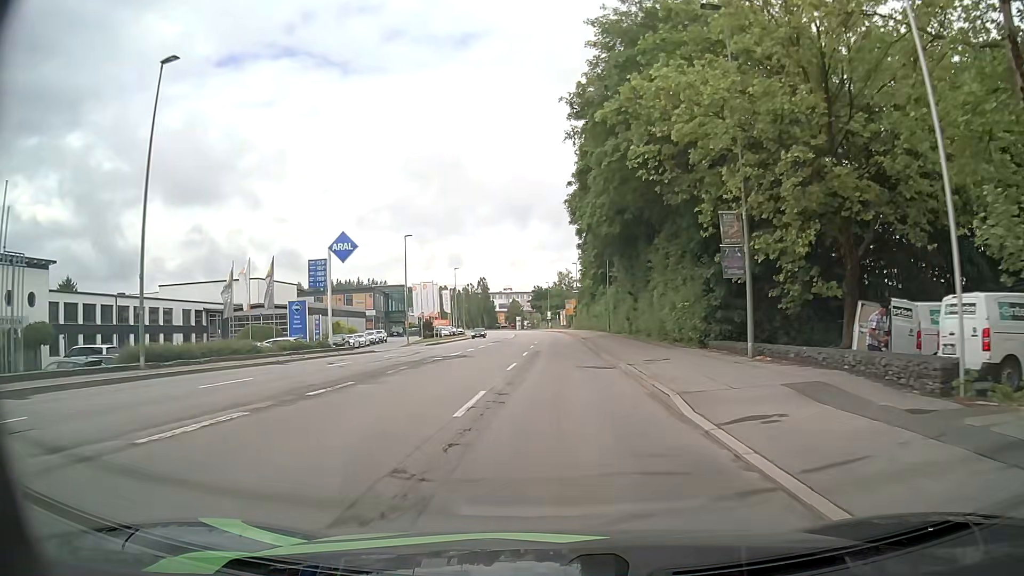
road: tertiary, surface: asphalt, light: Day
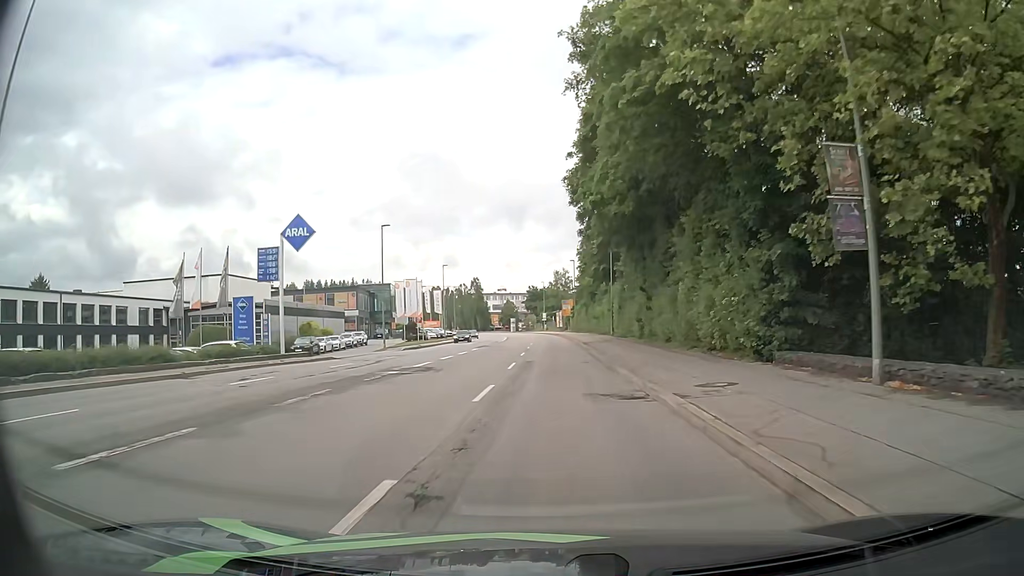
(+0.1, +7.6) m; +1°
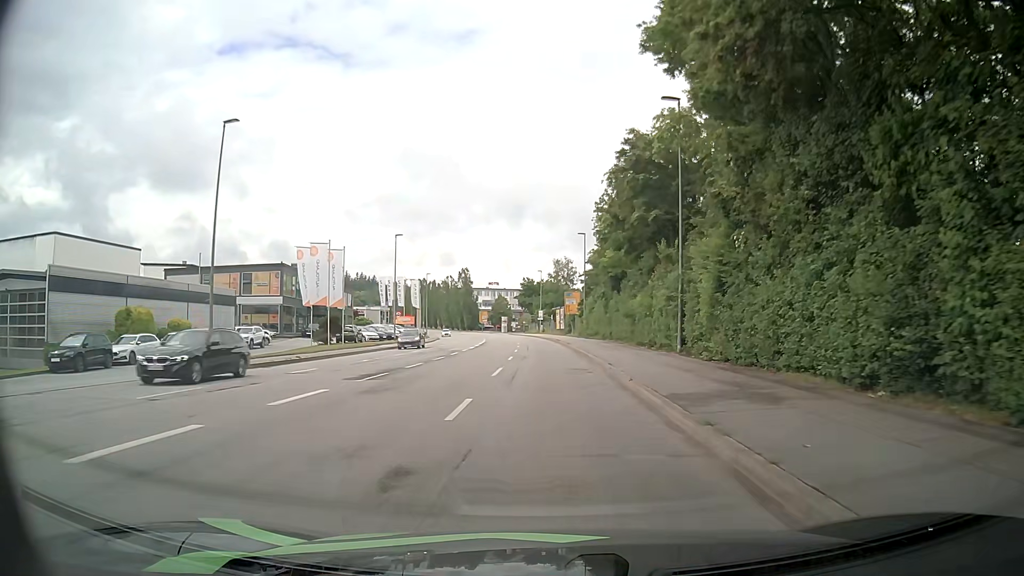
(+0.2, +29.7) m; 0°
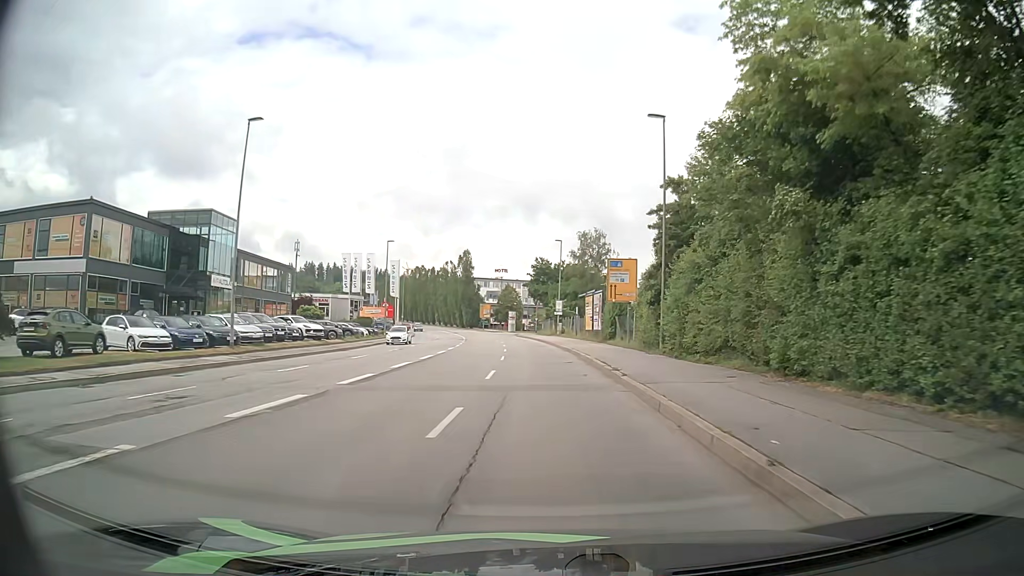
(-0.5, +37.9) m; -1°
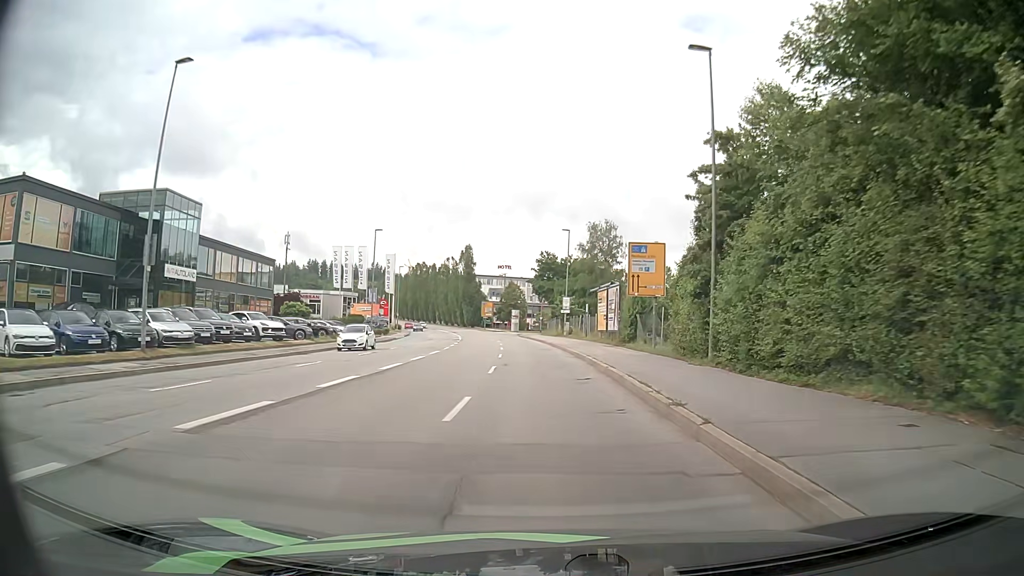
(-0.1, +7.7) m; -1°
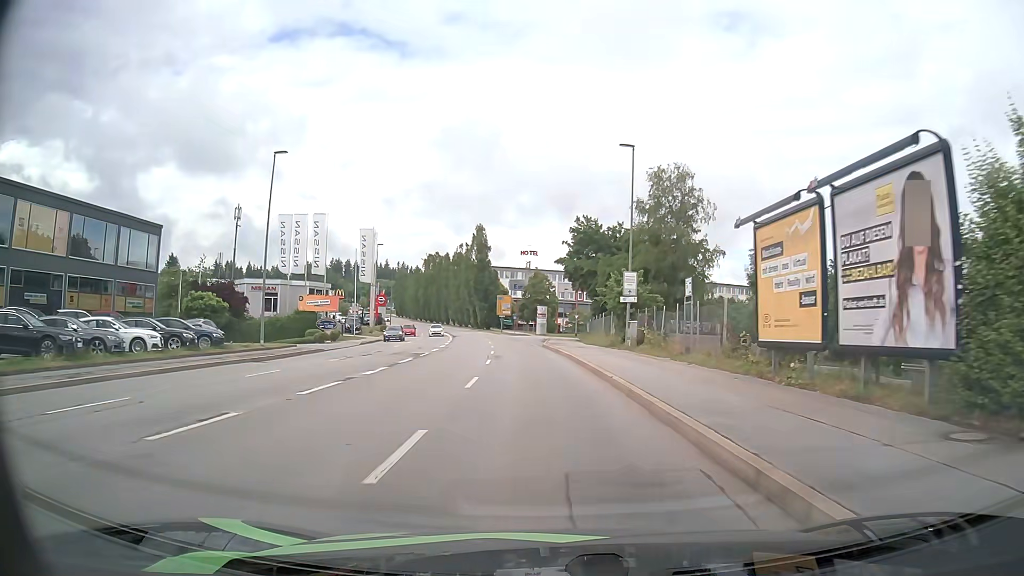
(-0.3, +31.2) m; -2°
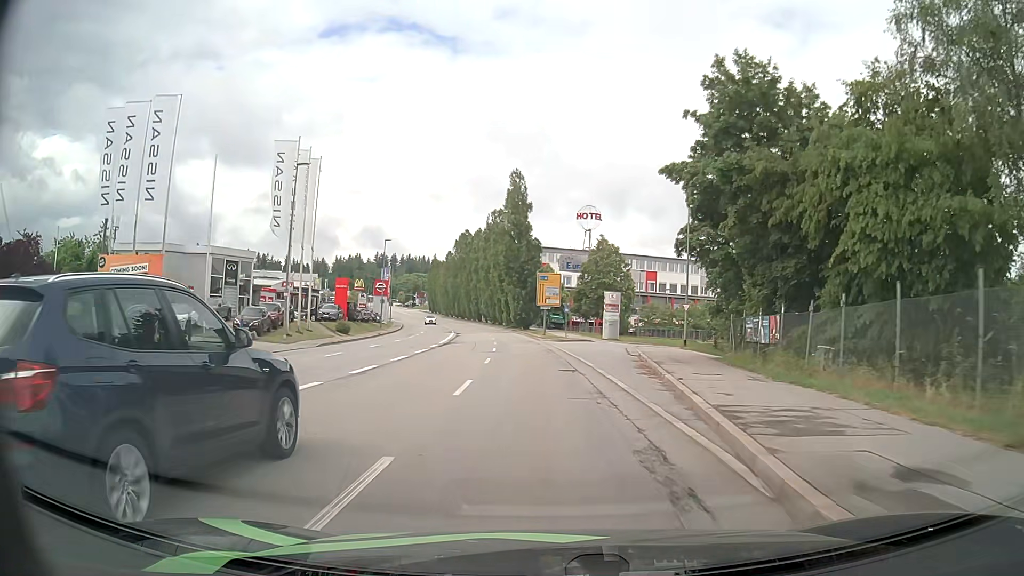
(-1.6, +38.6) m; -5°
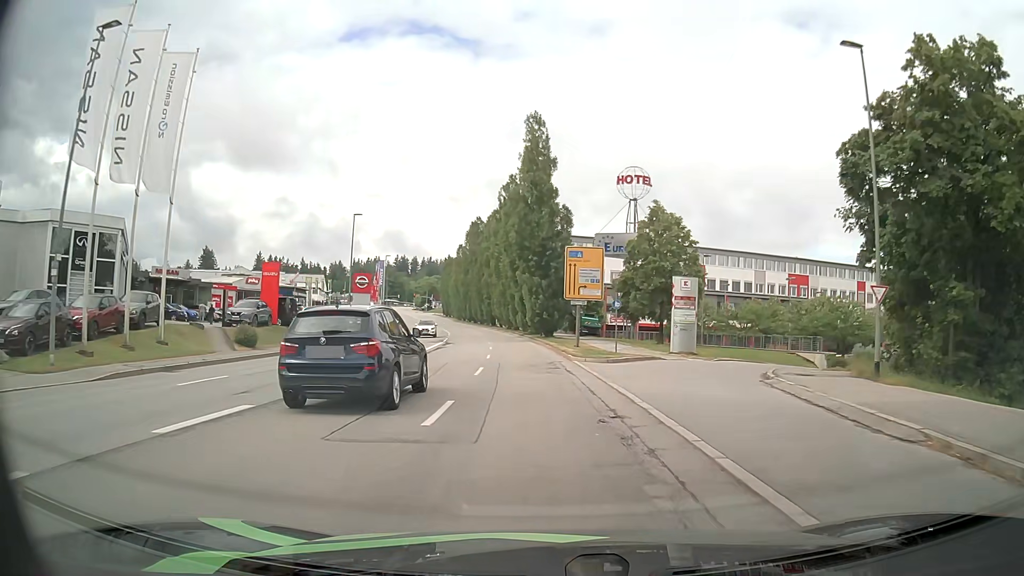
(-0.5, +22.1) m; -2°
(0, +10) (0, +20) (-1, +30) (-2, +40) (-3, +50) (-4, +60) (-6, +70) (-7, +80) (-9, +89) (-11, +99) m
